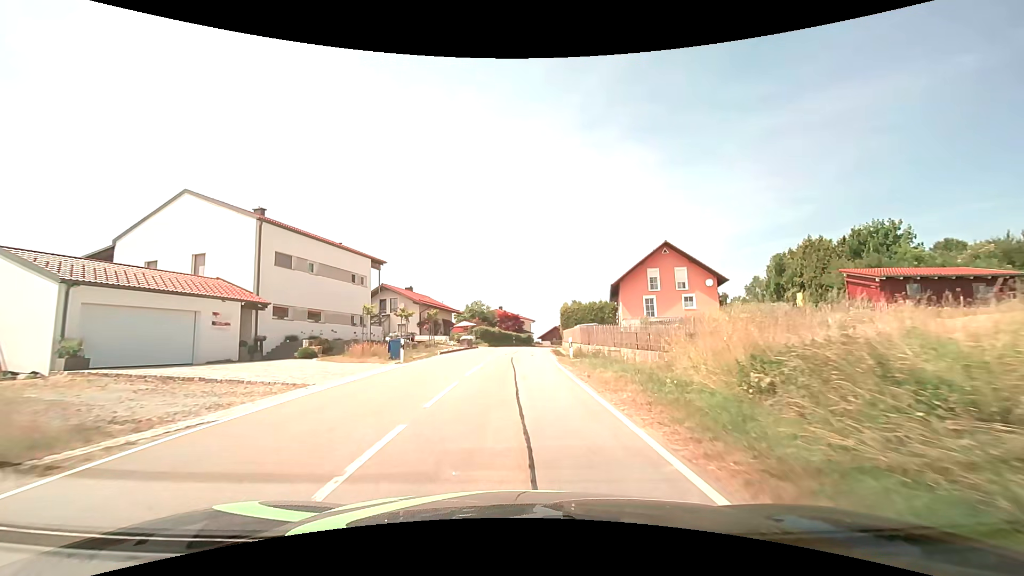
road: tertiary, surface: asphalt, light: Day
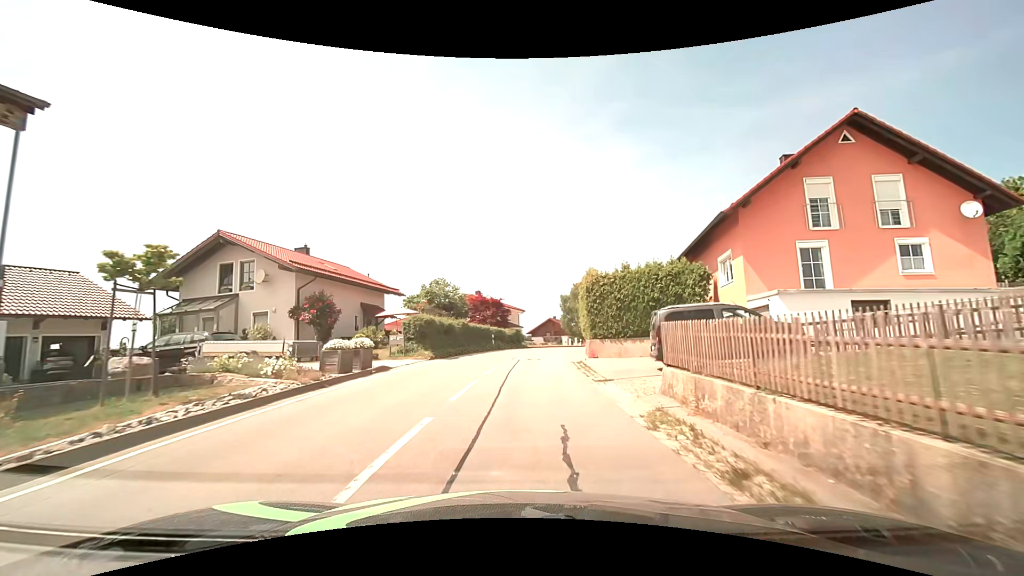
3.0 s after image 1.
(+0.2, +28.7) m; +1°
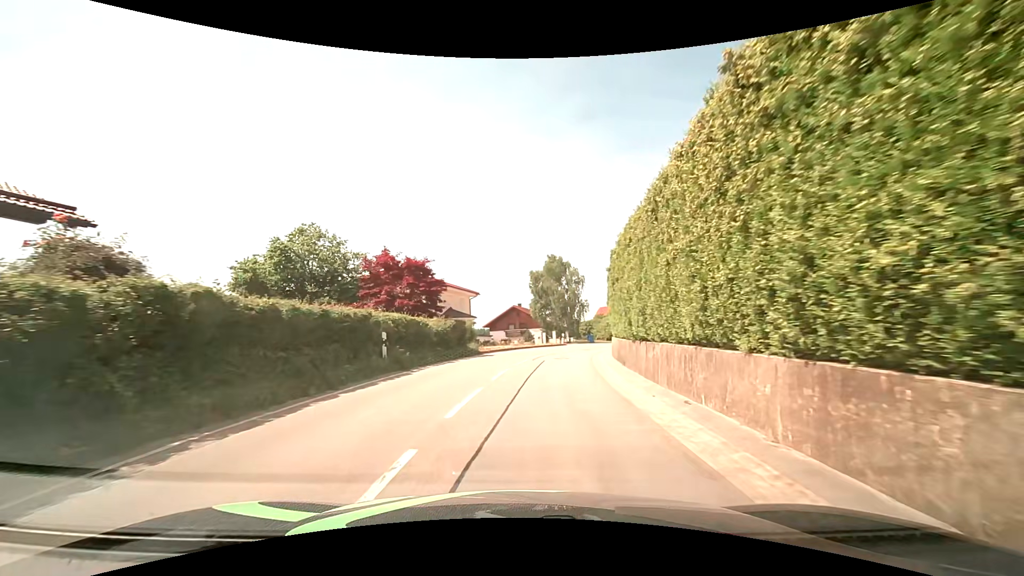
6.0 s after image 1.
(+0.8, +26.3) m; +4°
(0, +10) (+1, +20) (+3, +30) (+5, +40) (+9, +49) (+13, +58) (+18, +66) (+24, +75) (+29, +83) (+35, +91) m
